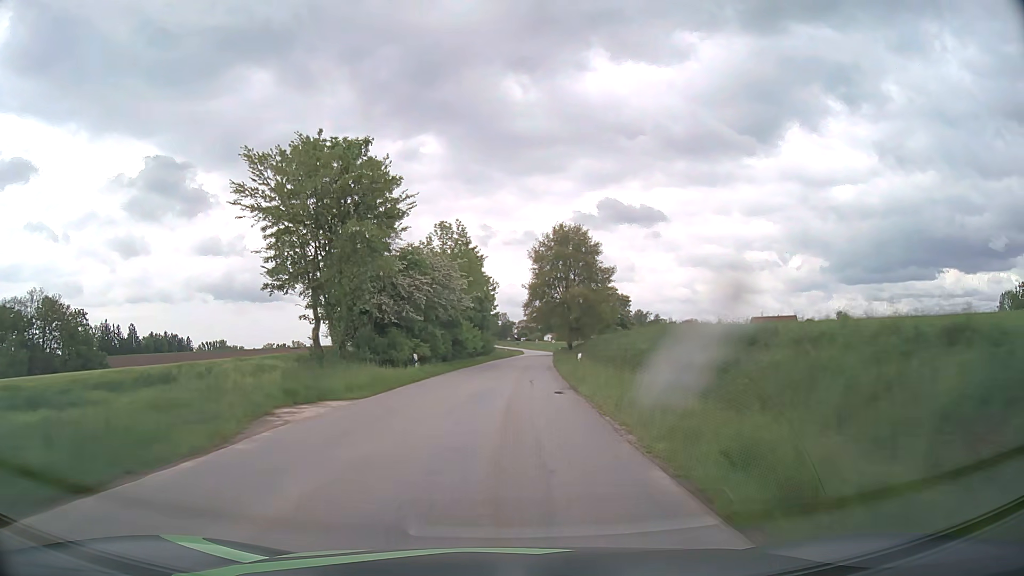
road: tertiary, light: Day
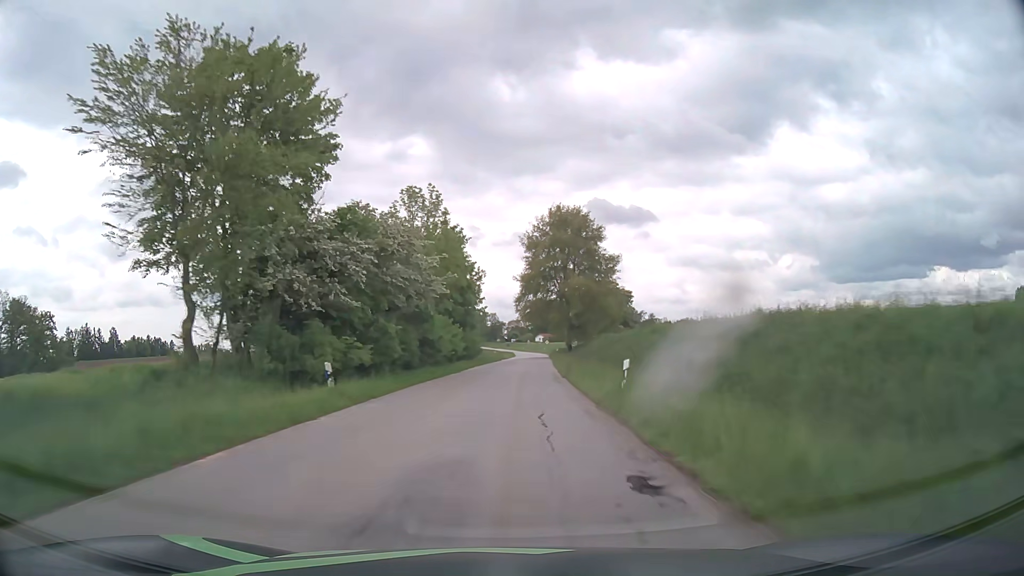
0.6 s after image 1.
(+0.1, +13.1) m; +1°
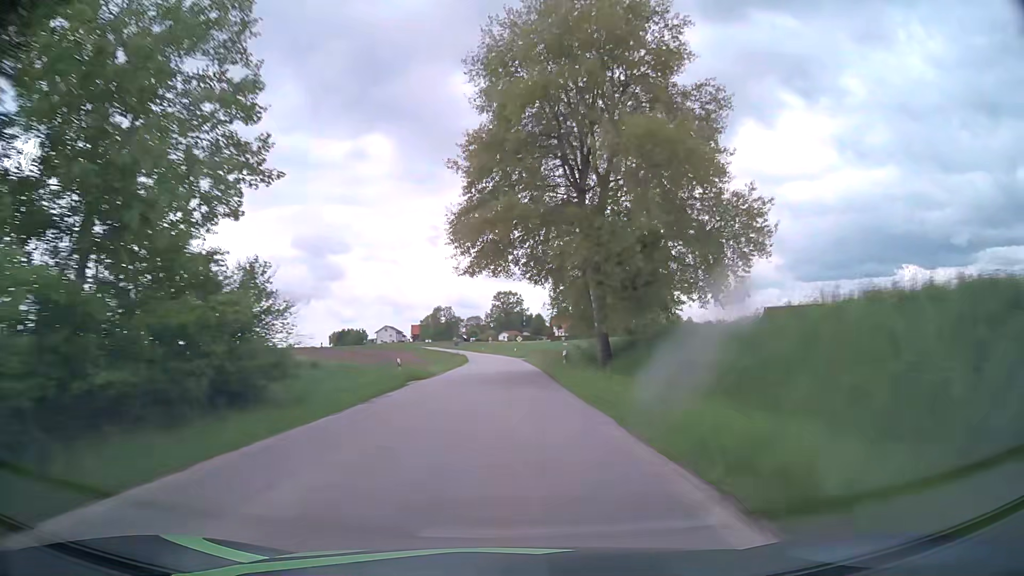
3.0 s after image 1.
(+2.0, +52.3) m; +4°
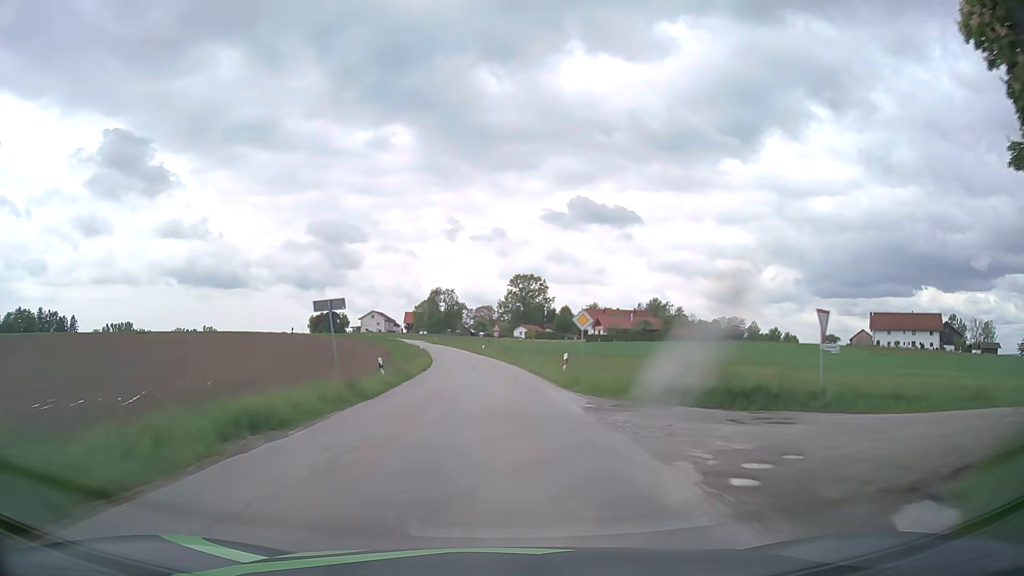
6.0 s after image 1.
(-0.6, +62.5) m; -1°
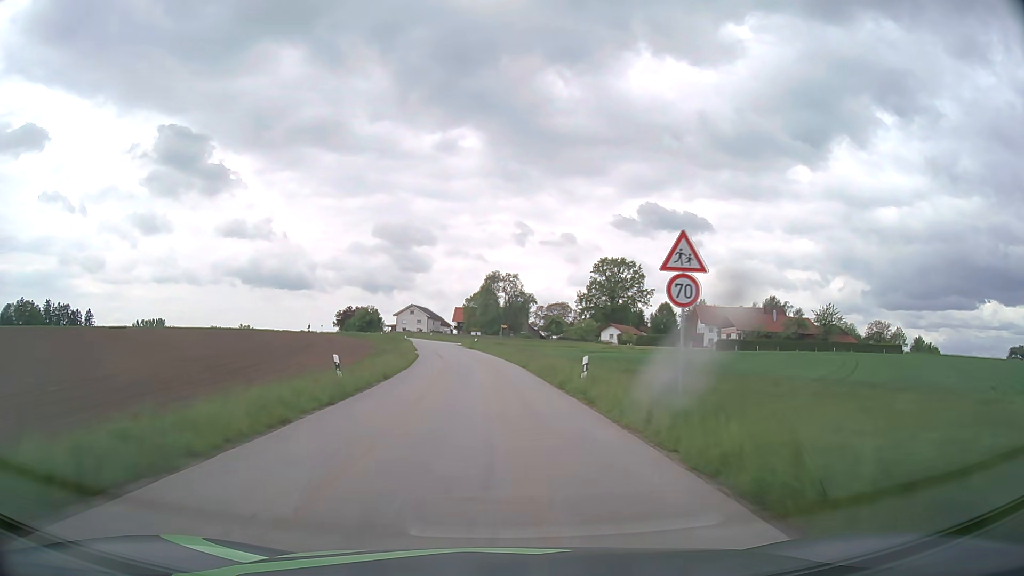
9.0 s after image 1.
(-2.7, +56.9) m; -6°
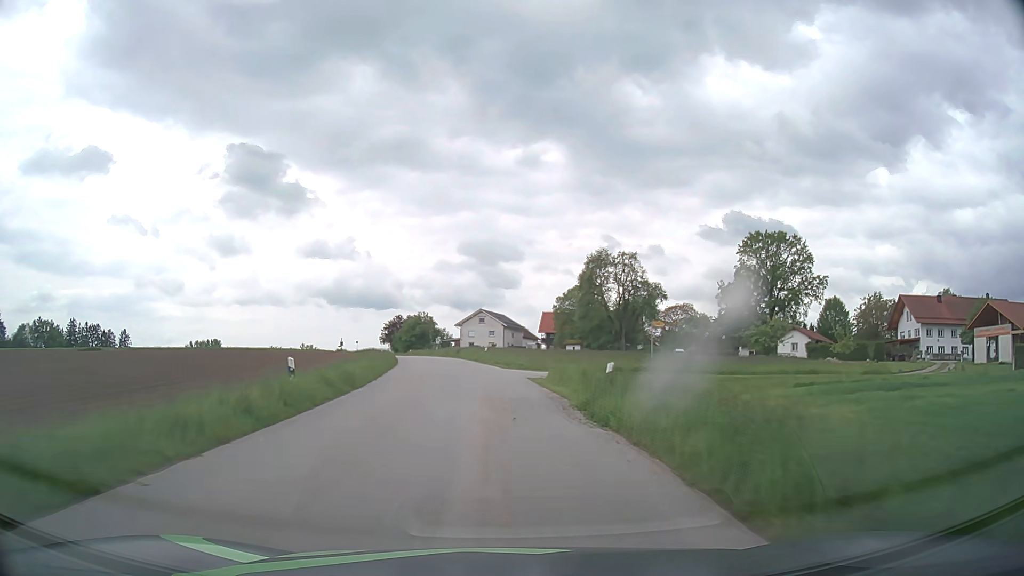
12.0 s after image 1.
(-3.1, +53.5) m; -8°
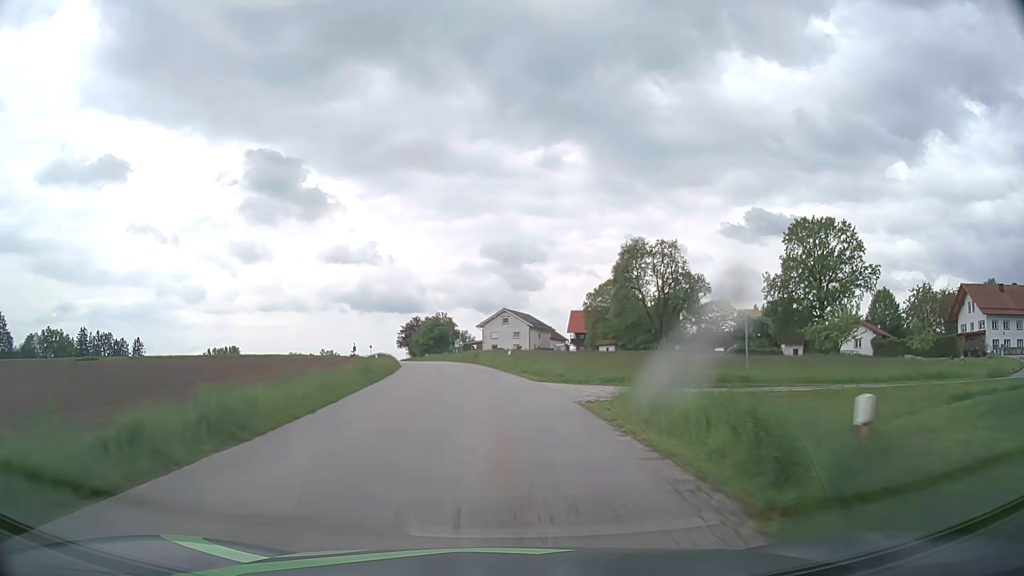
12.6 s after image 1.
(-0.2, +10.5) m; -2°
